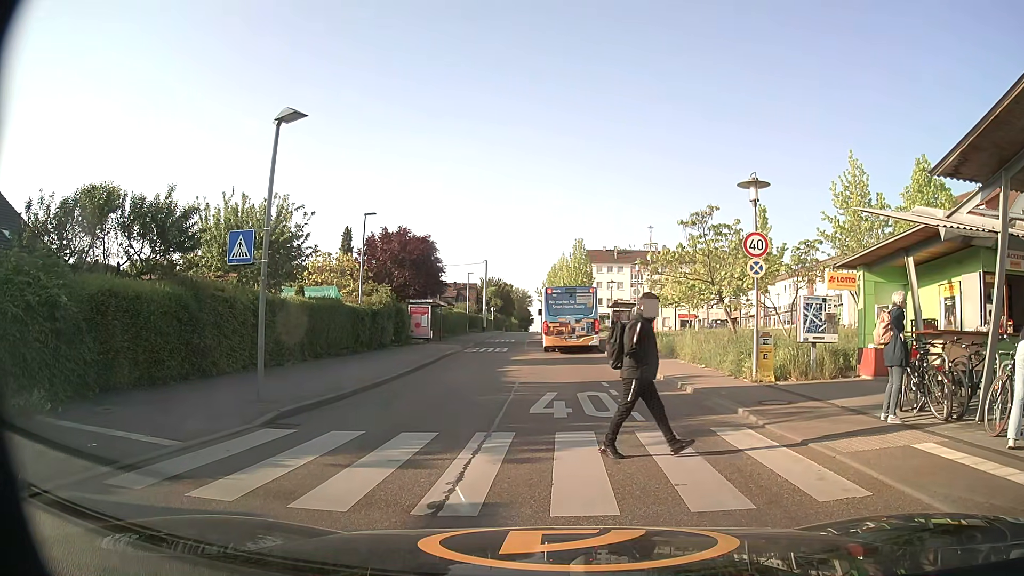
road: tertiary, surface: asphalt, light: Day
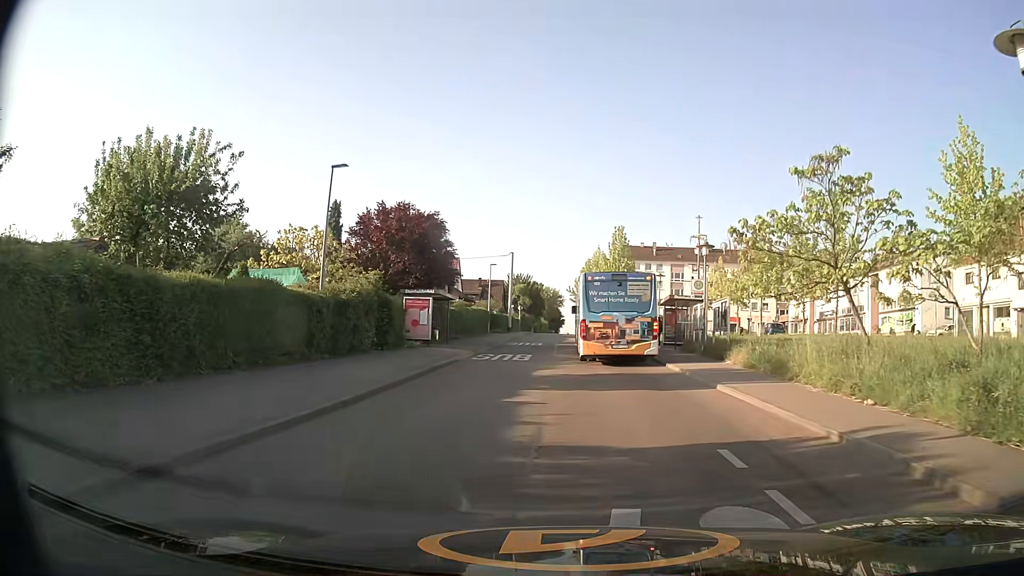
(-0.4, +10.0) m; -3°
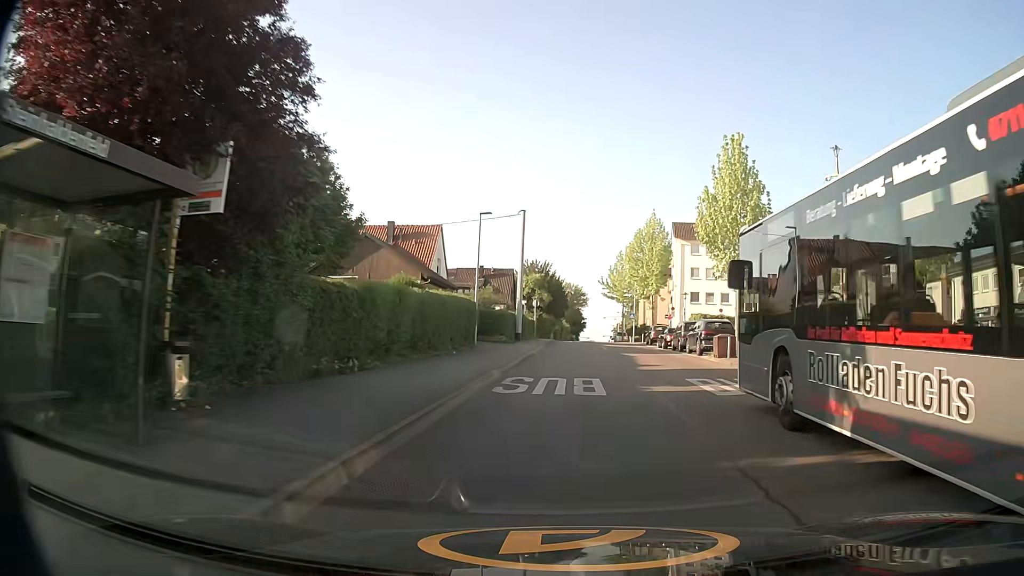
(-1.2, +29.3) m; -1°
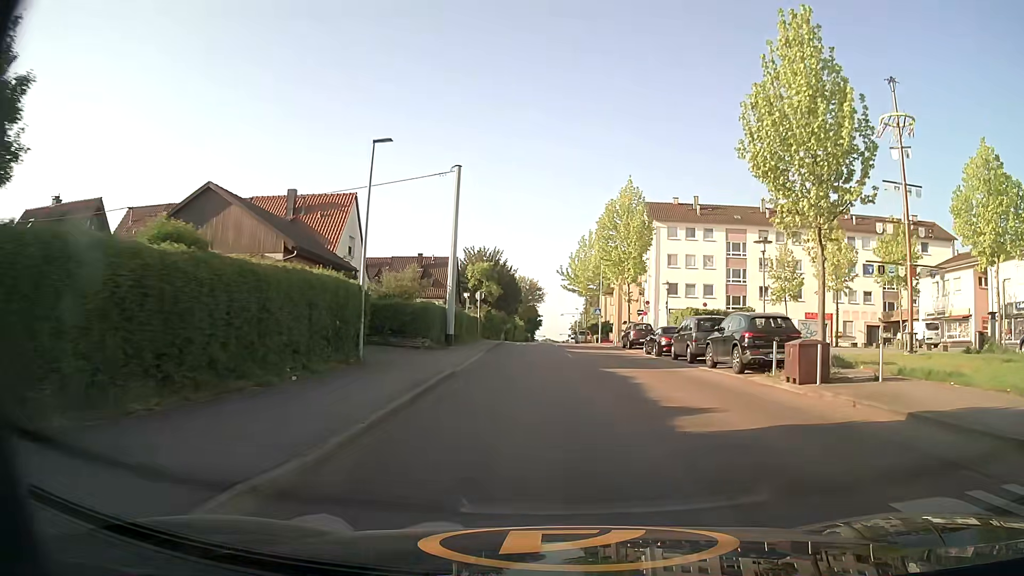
(+0.4, +12.4) m; +4°
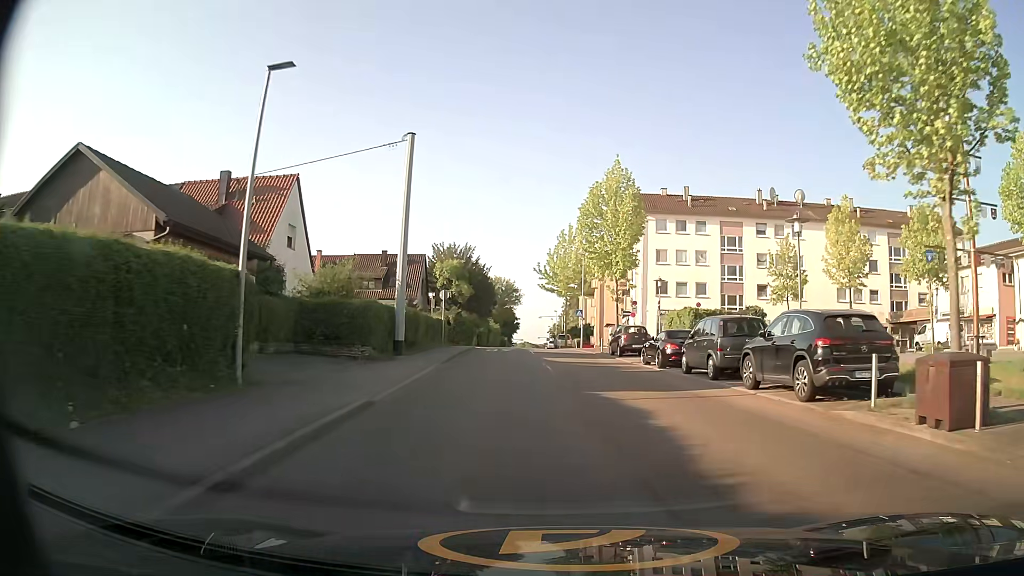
(+0.1, +6.3) m; +2°
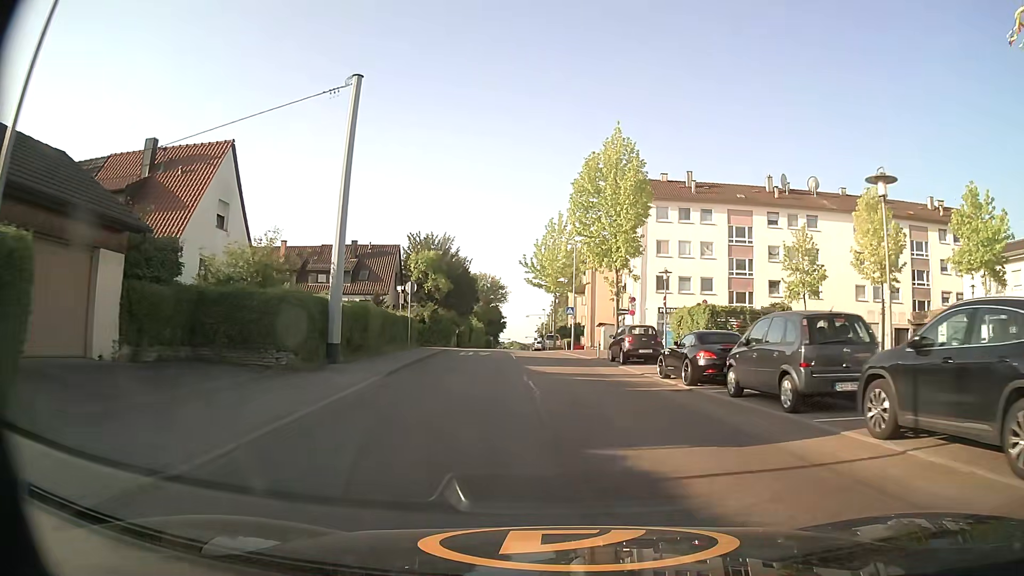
(0.0, +6.5) m; +1°
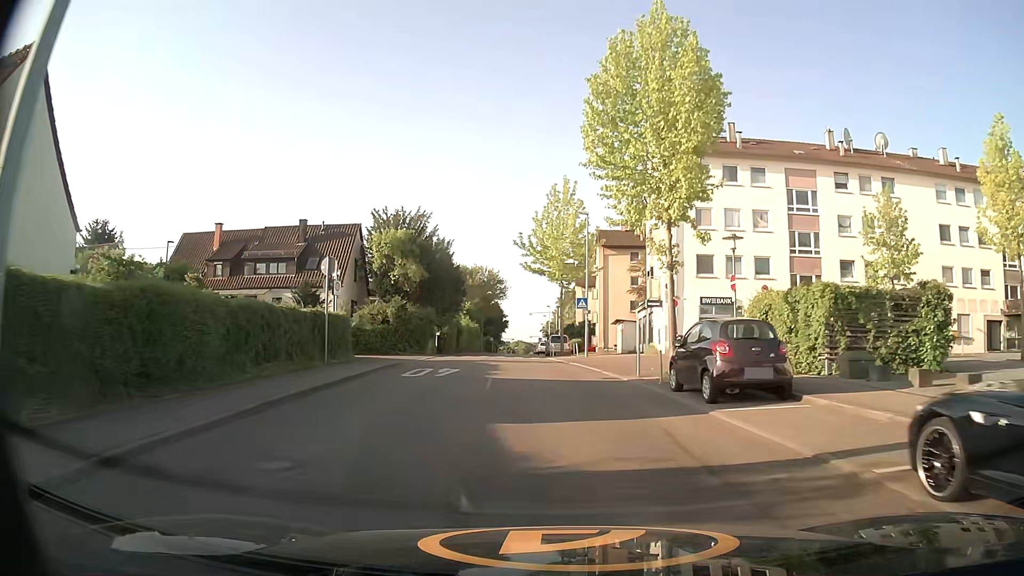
(0.0, +13.5) m; 0°
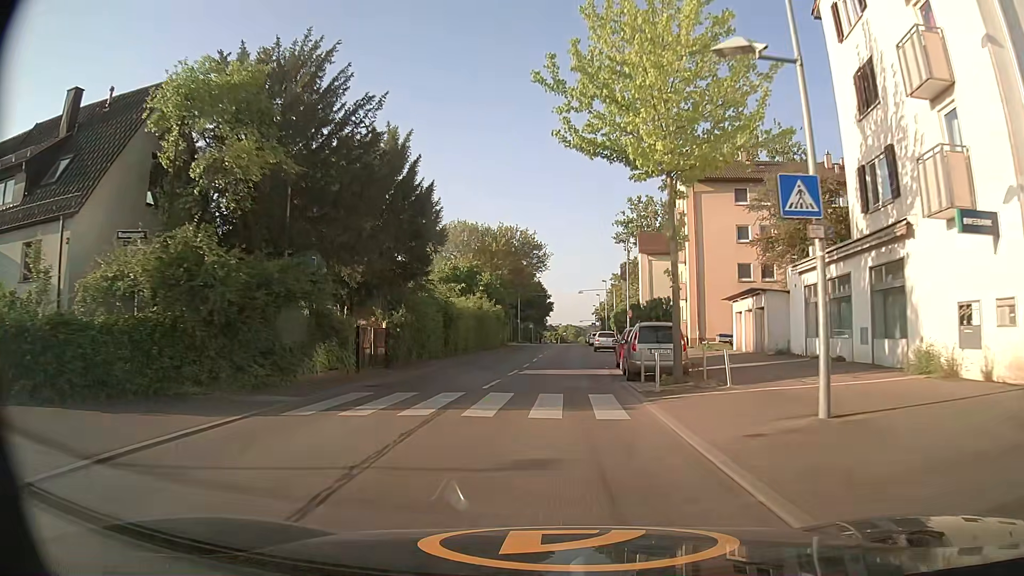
(-1.1, +28.5) m; -4°
(0, +10) (0, +20) (0, +30) (0, +40) (+1, +50) (+1, +60) (+2, +70) (+2, +80) (+2, +90) (+3, +100) m
